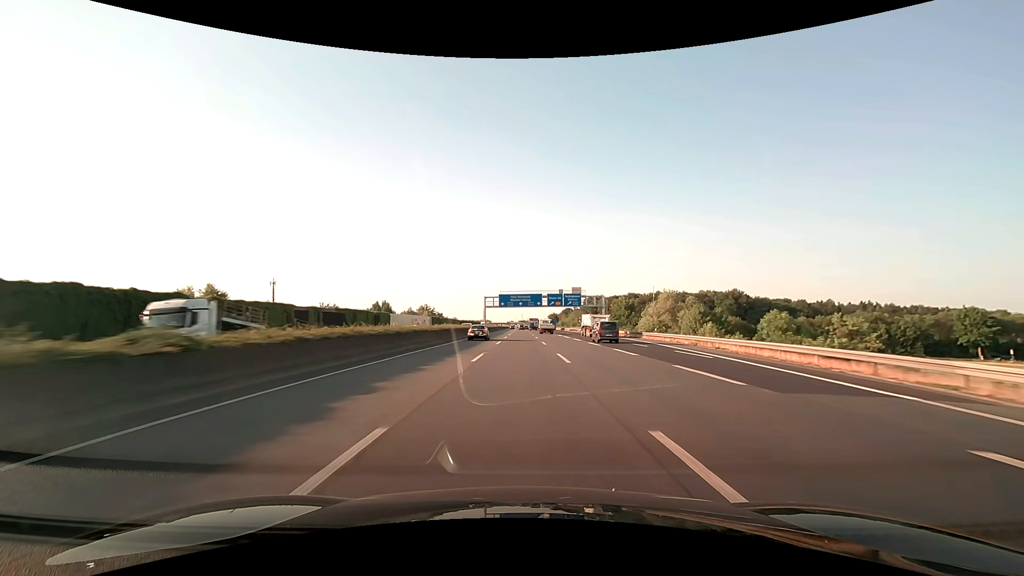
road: motorway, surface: asphalt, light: Day
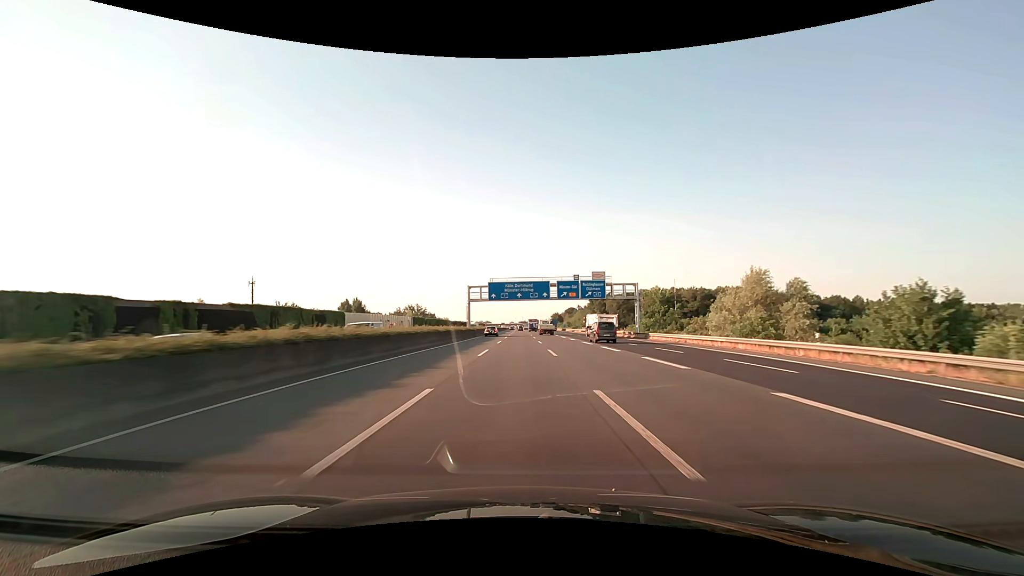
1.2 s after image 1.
(+0.1, +31.7) m; 0°
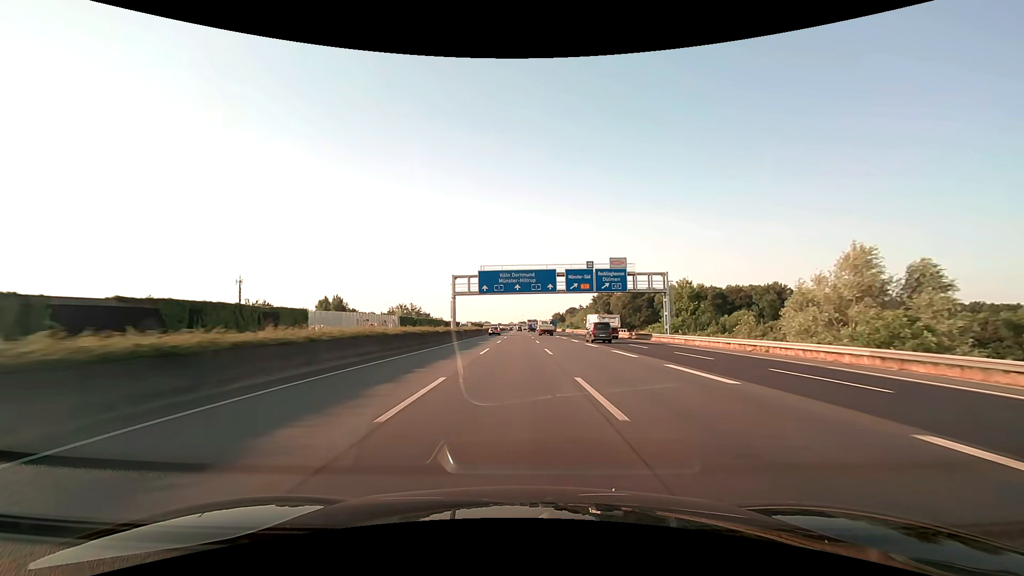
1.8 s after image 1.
(0.0, +15.8) m; 0°
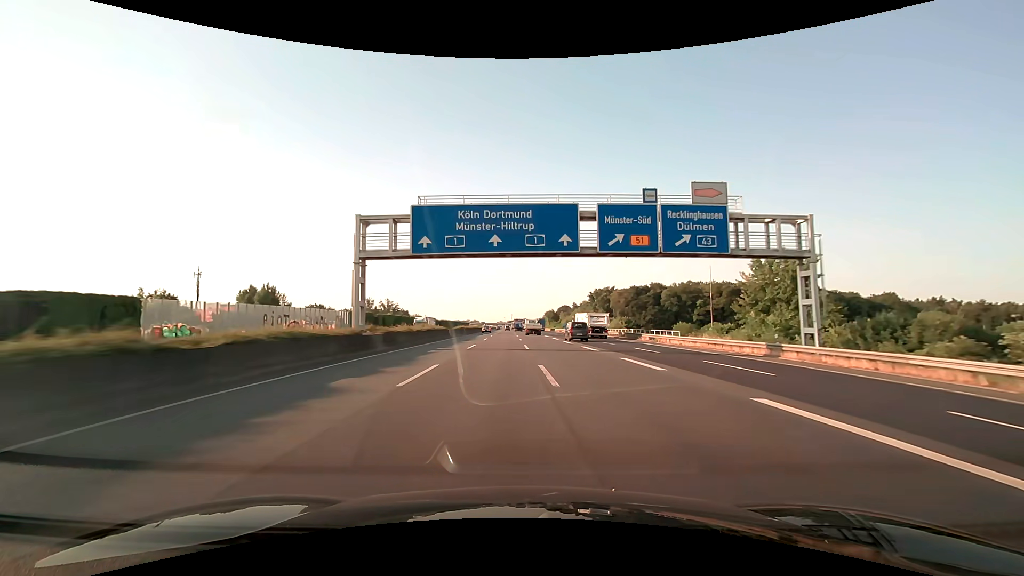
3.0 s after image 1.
(+0.3, +31.7) m; +1°
(0, +10) (0, +20) (0, +30) (0, +40) (0, +50) (0, +60) (0, +70) (0, +80) (0, +90) (0, +100) m
